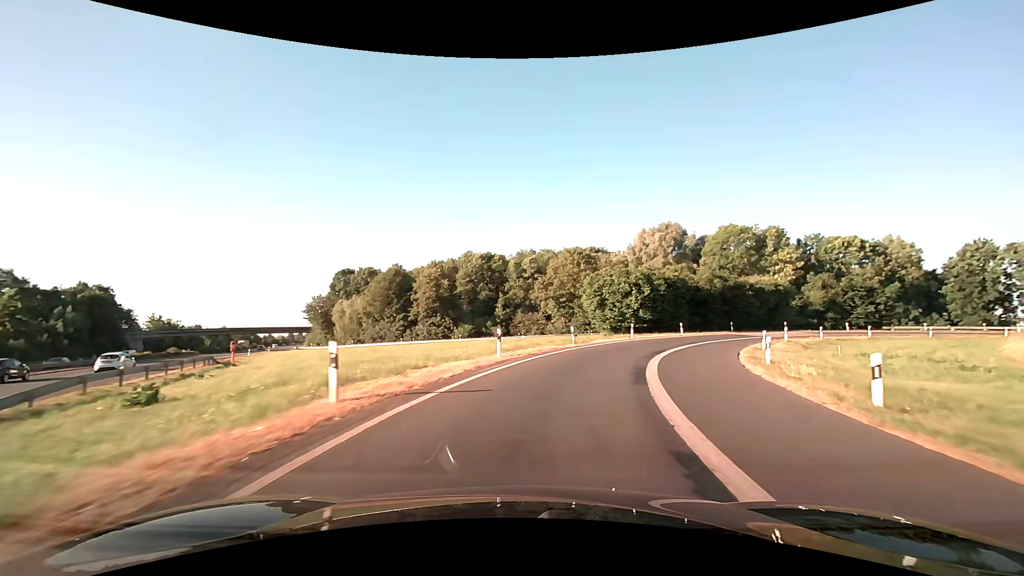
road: motorway_link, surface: asphalt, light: Day
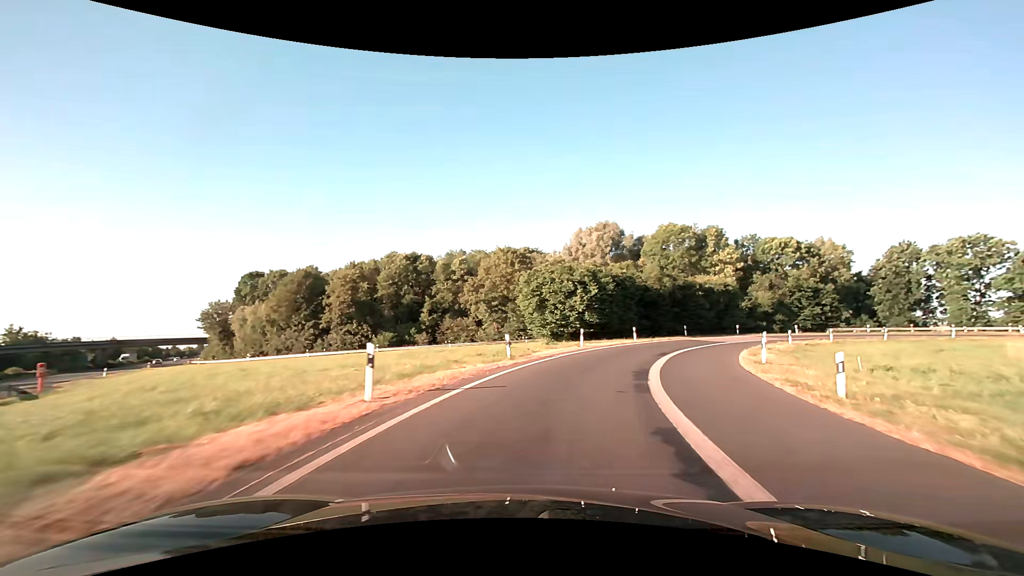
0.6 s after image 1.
(+0.5, +8.7) m; +7°
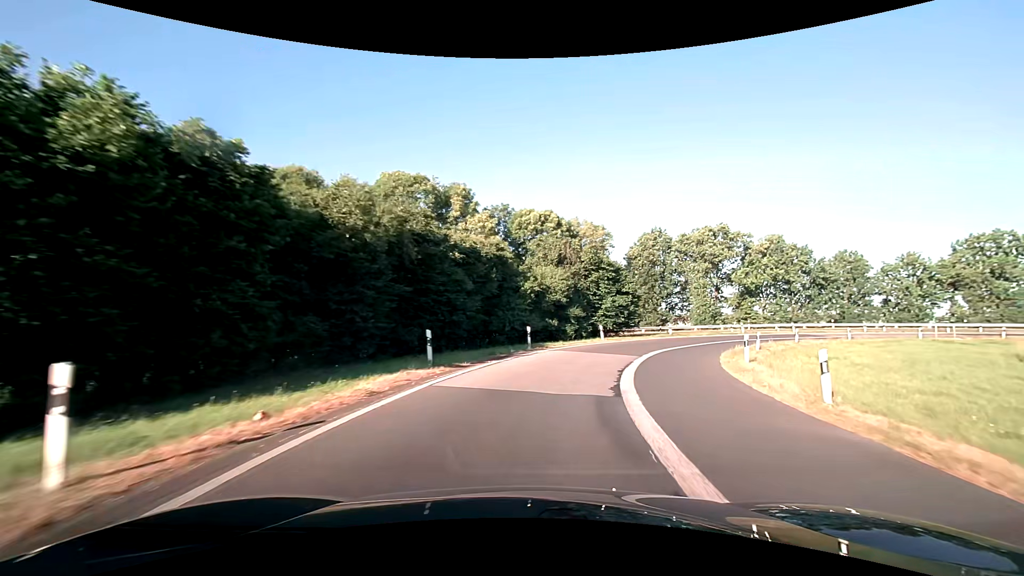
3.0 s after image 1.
(+9.0, +32.3) m; +31°
(+1, +10) (+3, +20) (+7, +29) (+13, +37) (+20, +44) (+28, +50) (+37, +53) (+47, +55) (+57, +55) (+67, +53) m
